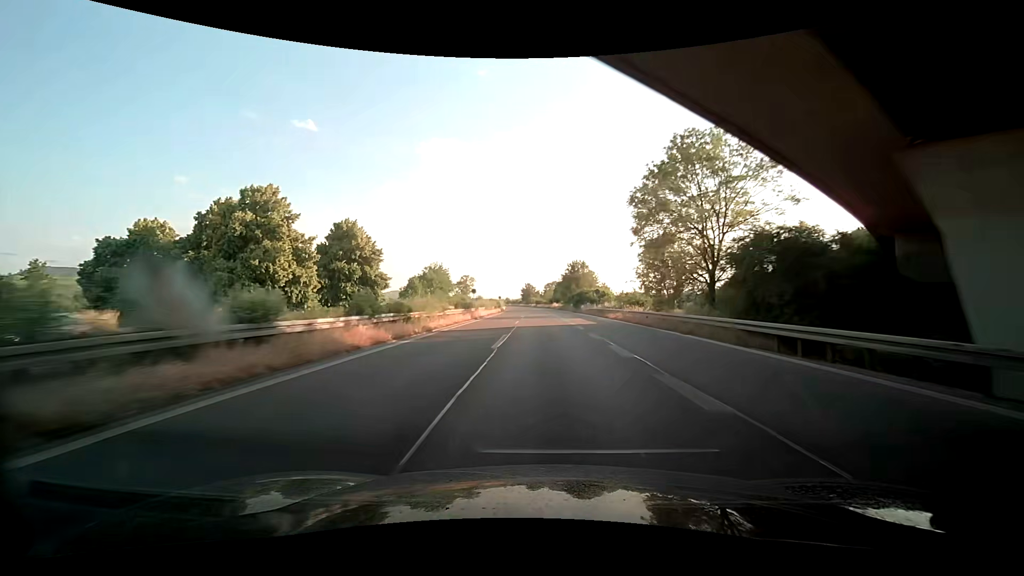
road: trunk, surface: asphalt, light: Day
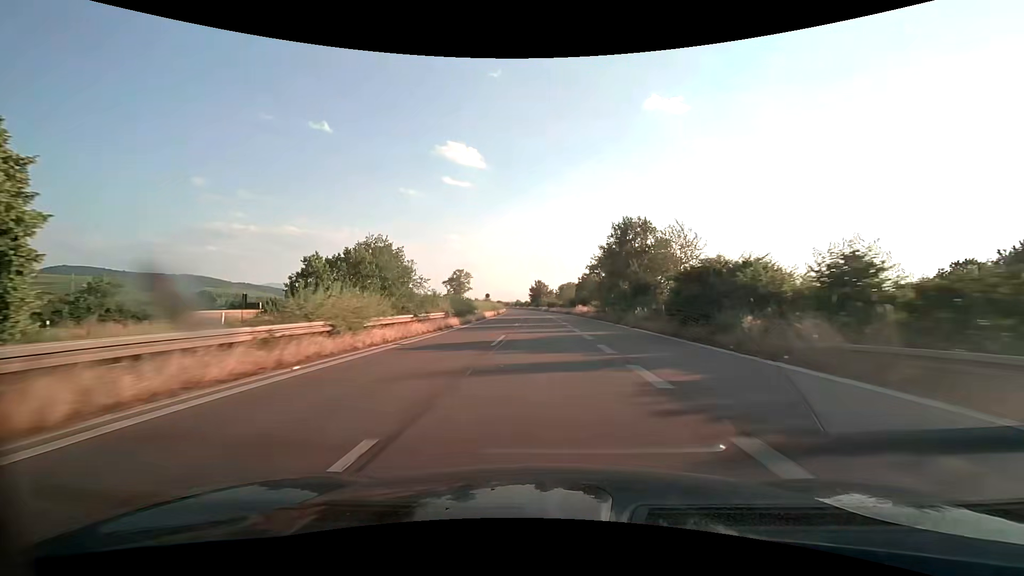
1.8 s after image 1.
(-1.0, +52.1) m; -2°
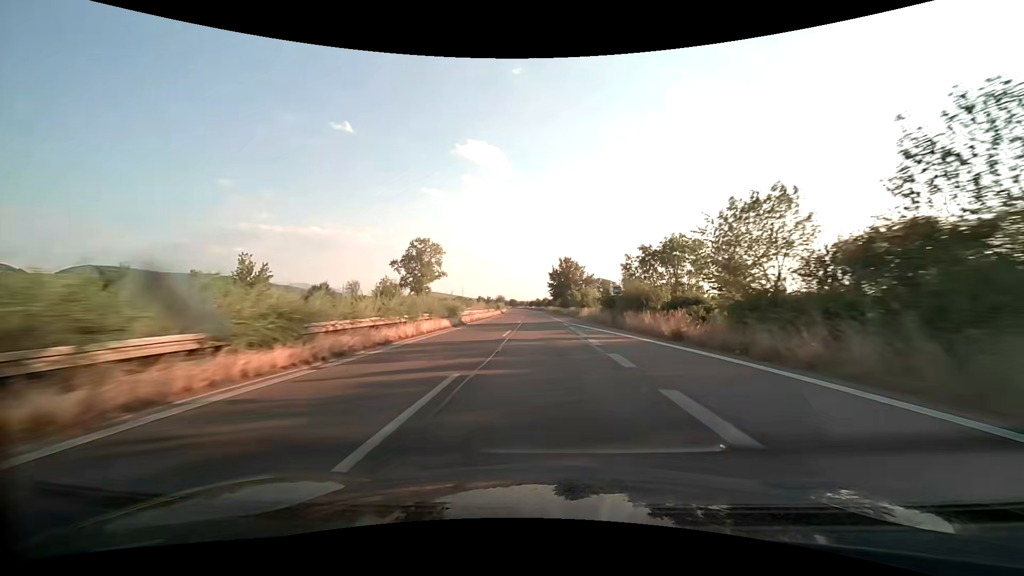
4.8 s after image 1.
(-2.1, +87.0) m; -2°
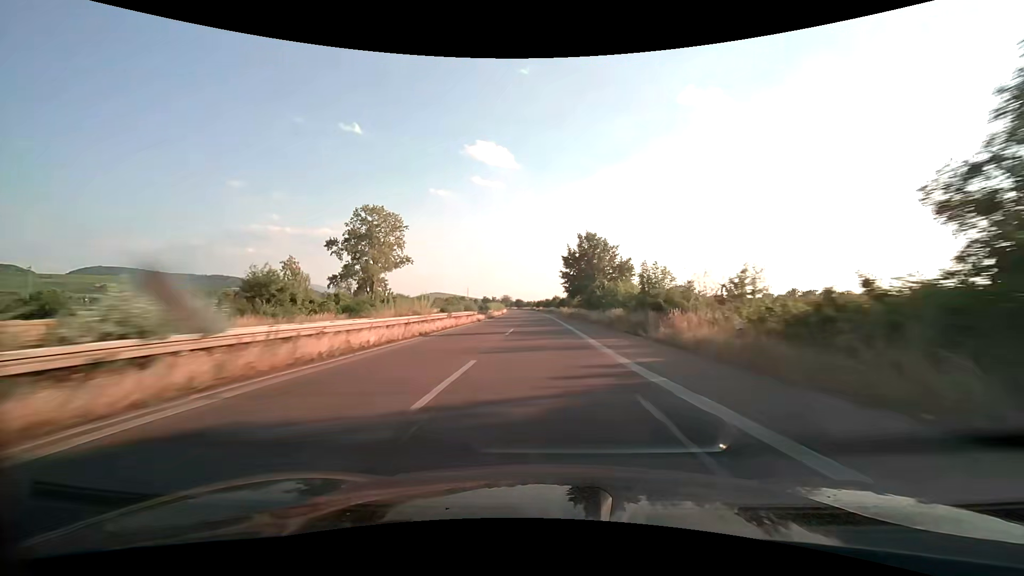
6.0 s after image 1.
(-0.4, +34.8) m; -1°
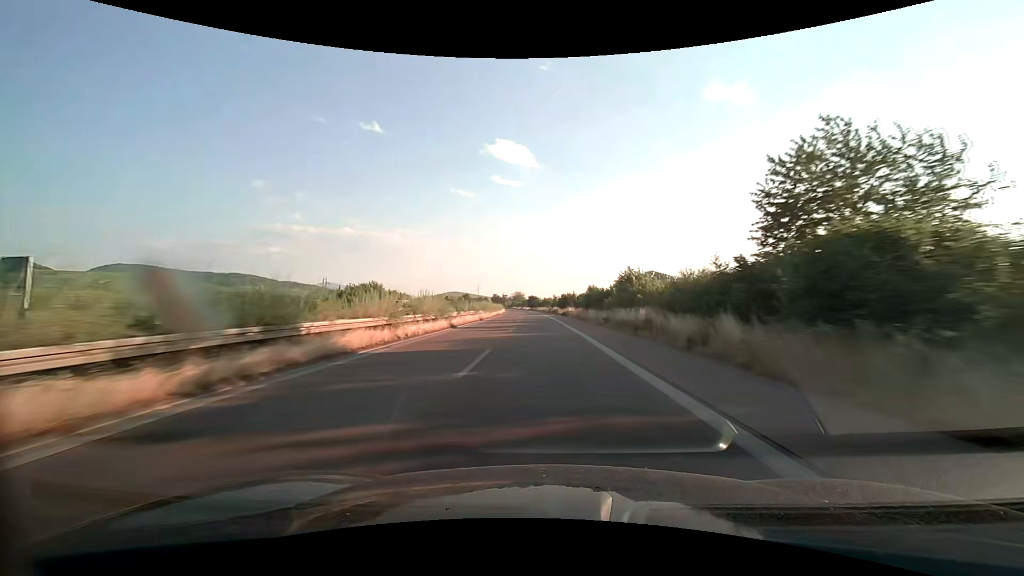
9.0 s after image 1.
(-2.1, +86.9) m; -2°
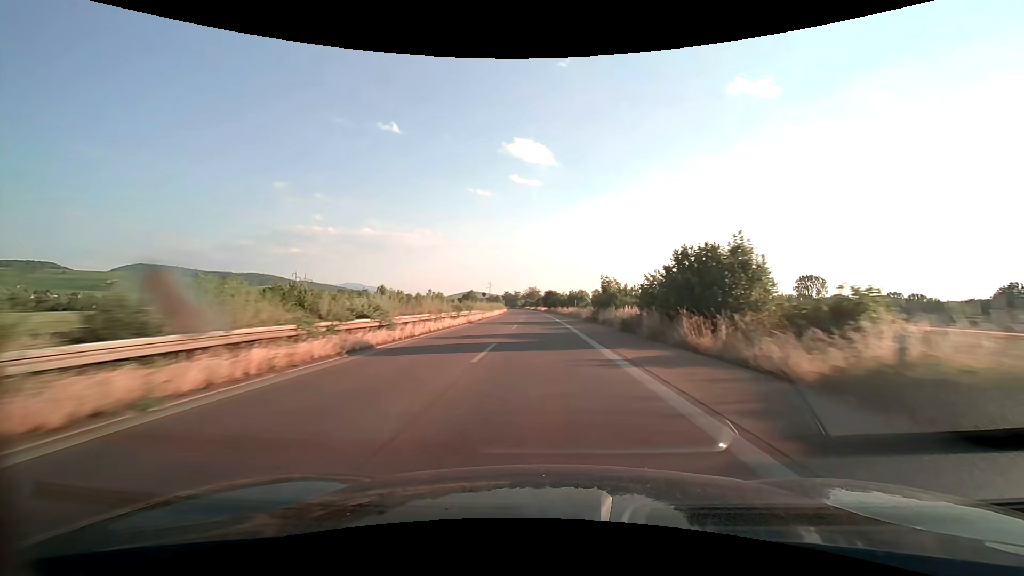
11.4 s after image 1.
(-1.3, +69.7) m; -2°
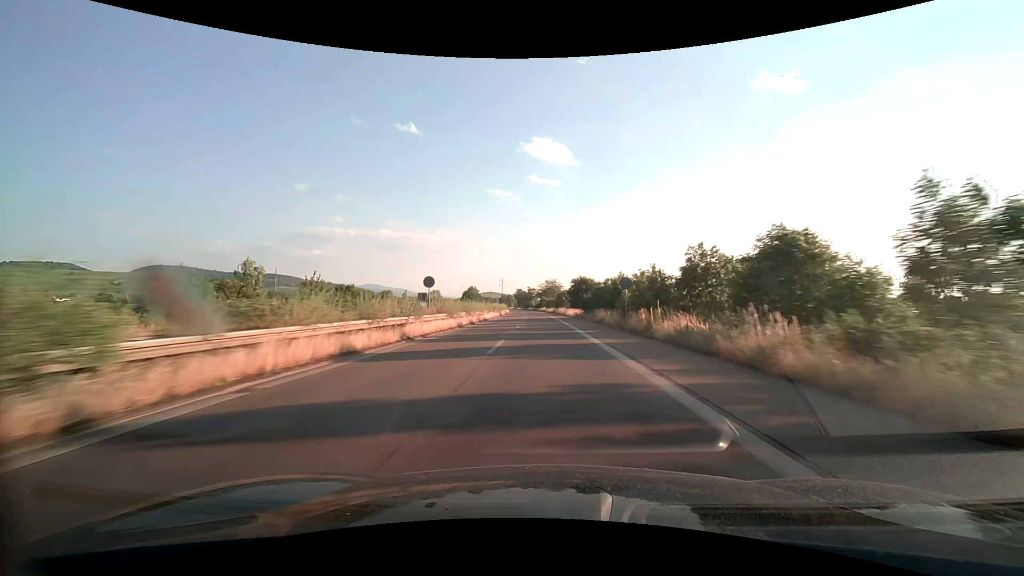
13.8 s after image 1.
(-1.3, +69.6) m; -2°
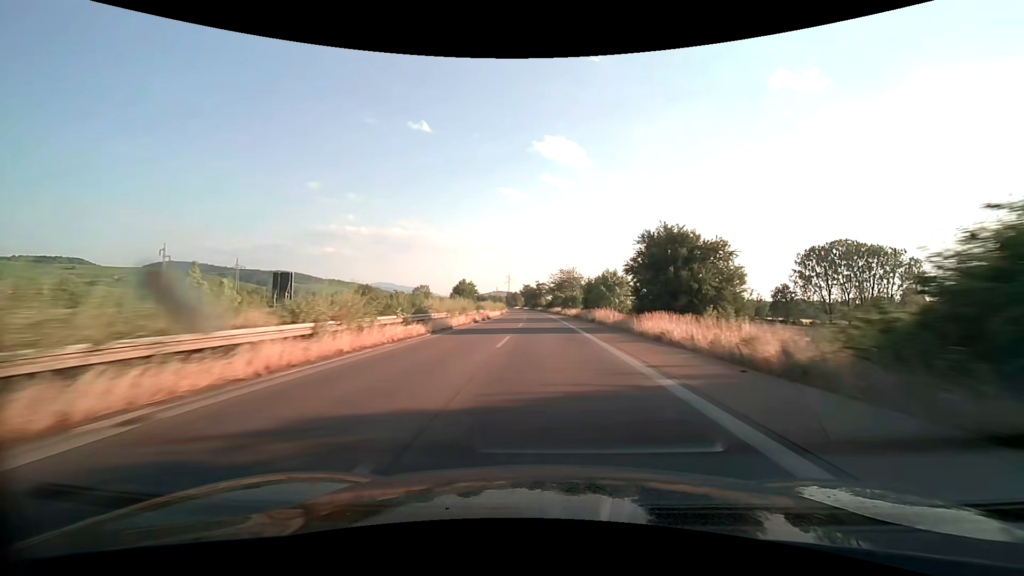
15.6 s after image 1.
(-0.7, +52.2) m; -1°
(0, +10) (0, +20) (0, +30) (0, +40) (0, +50) (-1, +60) (-1, +70) (-1, +80) (-2, +90) (-2, +100) m
